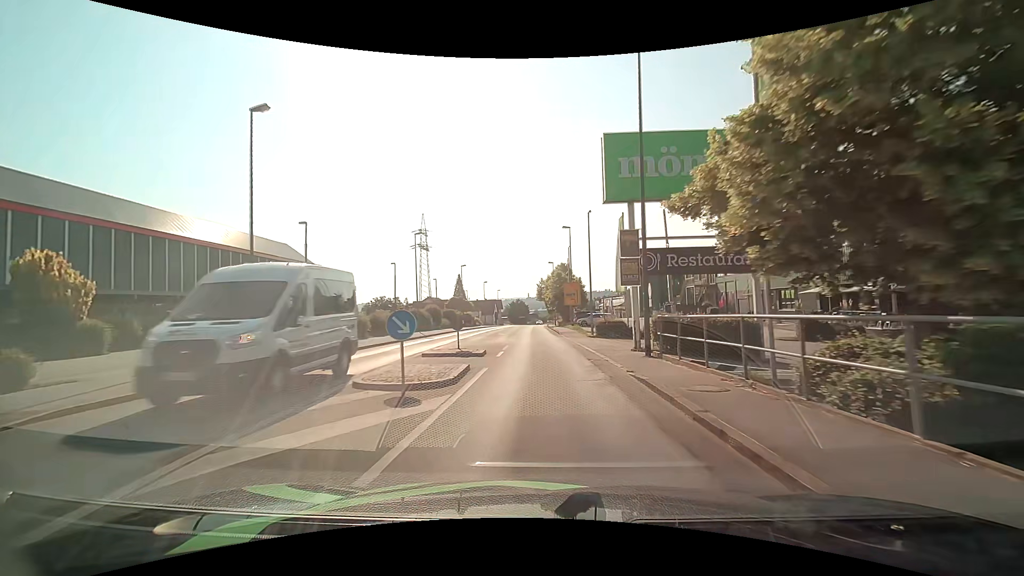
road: tertiary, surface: asphalt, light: Day
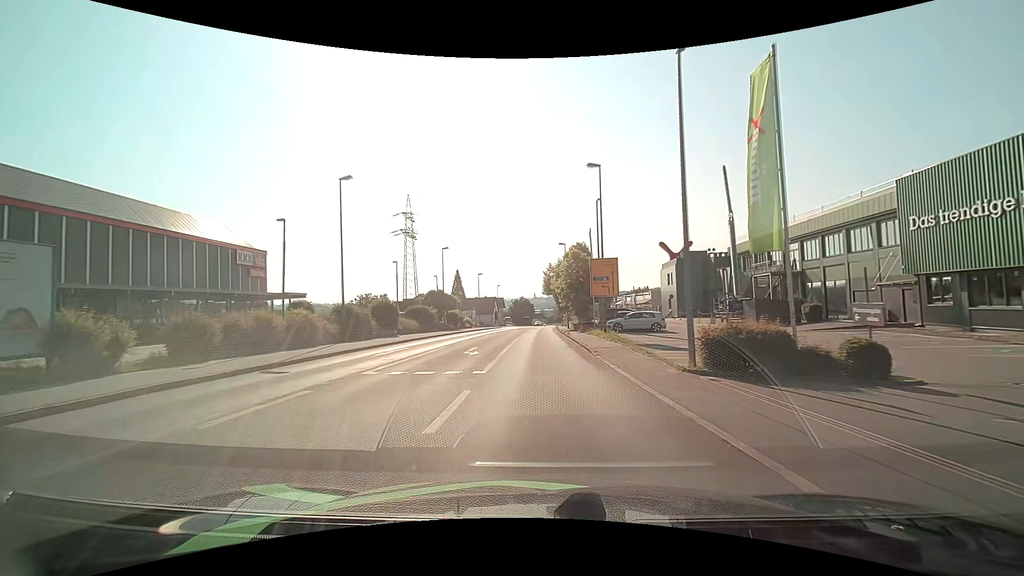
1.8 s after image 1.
(-0.1, +20.5) m; -1°
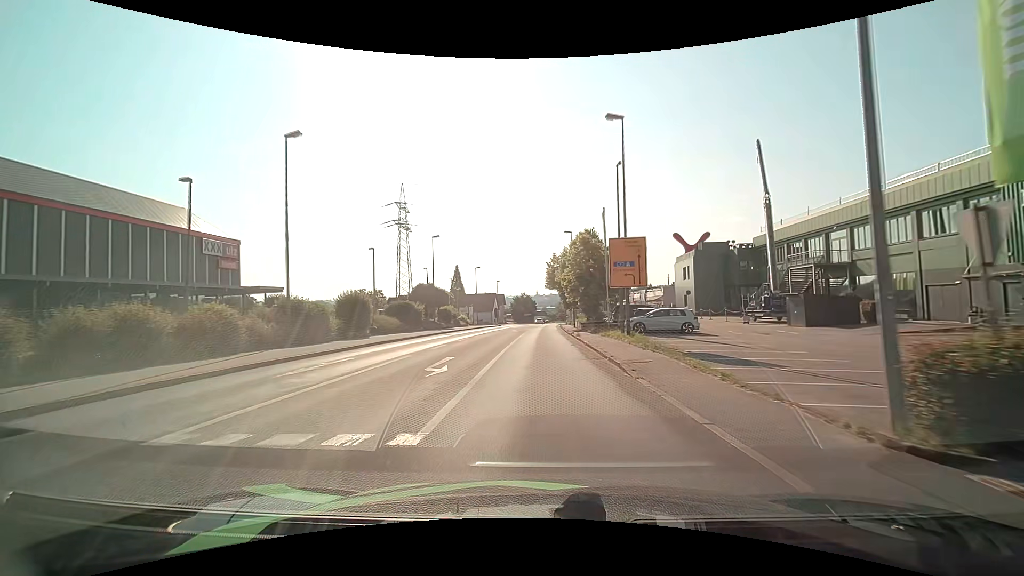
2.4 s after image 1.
(0.0, +6.9) m; 0°
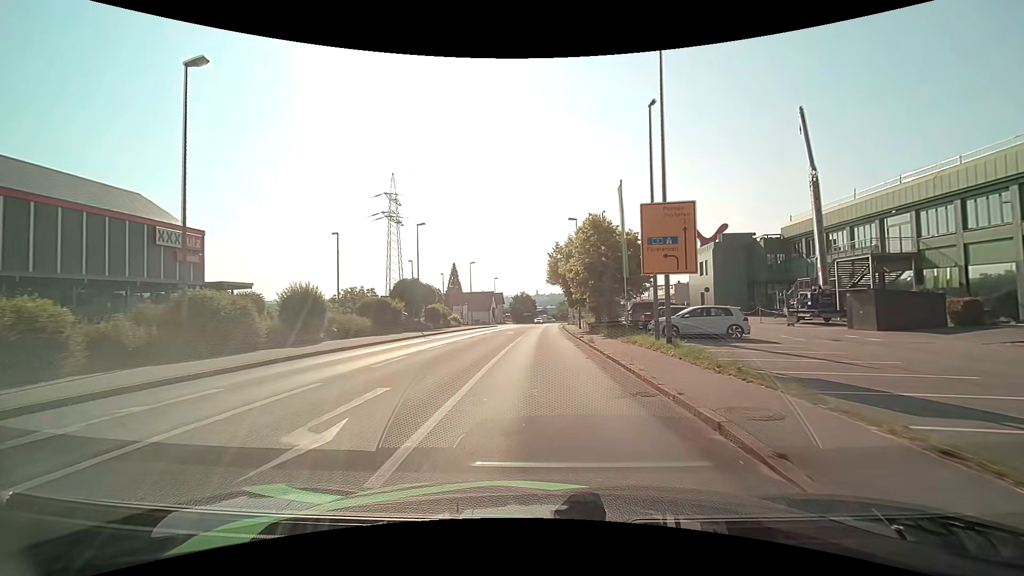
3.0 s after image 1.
(0.0, +6.8) m; 0°
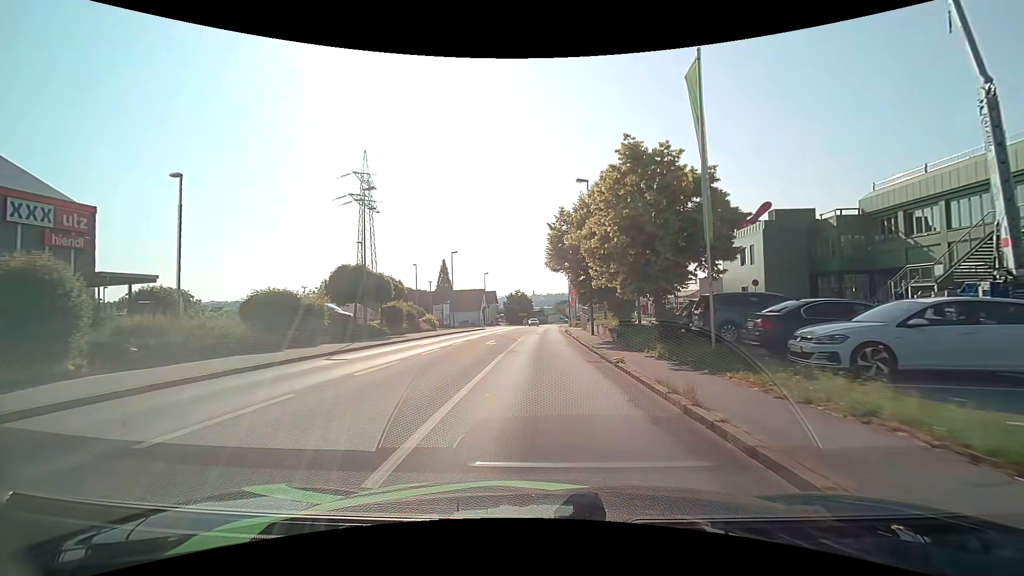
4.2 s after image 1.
(+0.1, +13.4) m; 0°
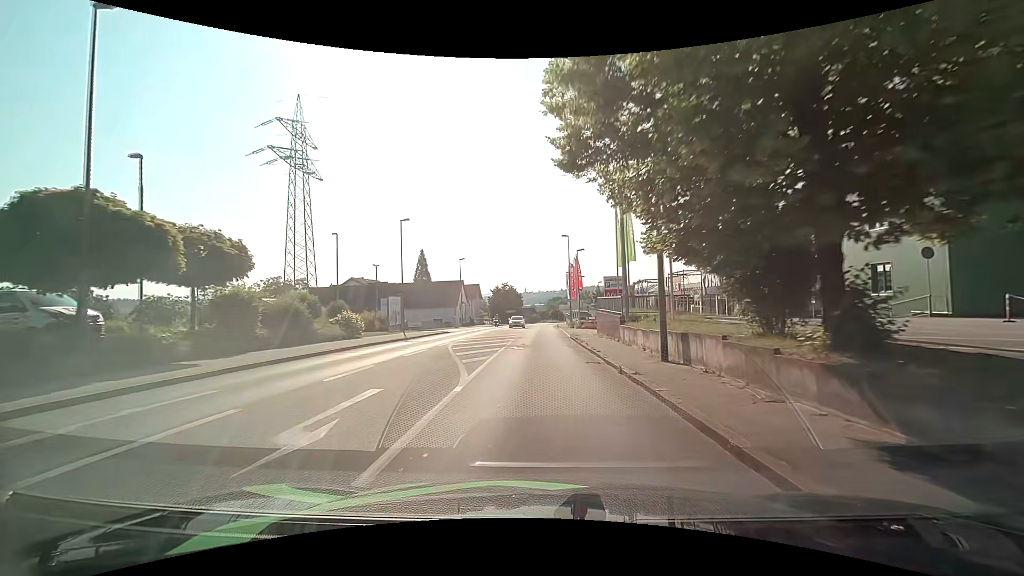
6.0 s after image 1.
(+0.2, +20.0) m; +2°
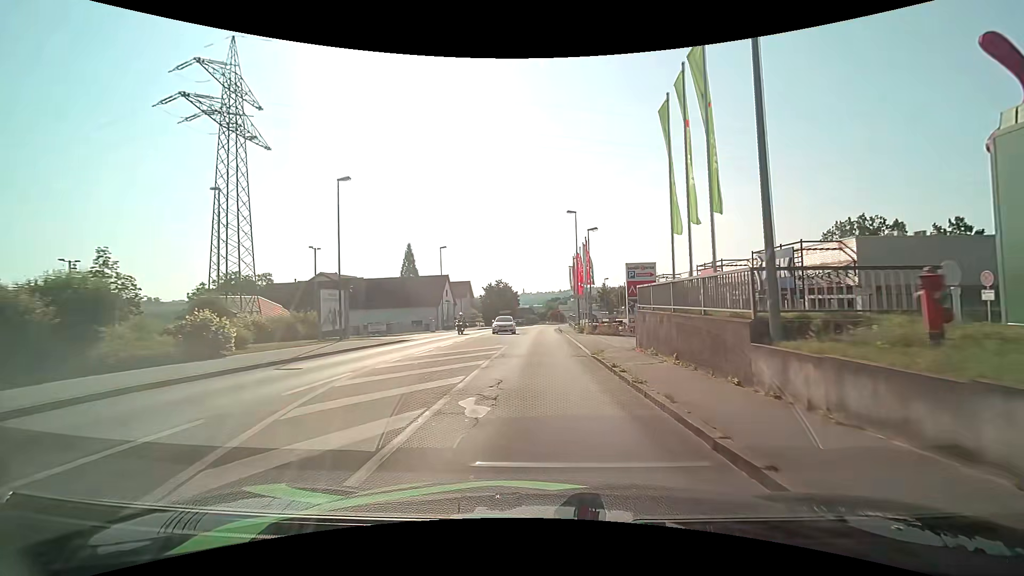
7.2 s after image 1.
(-0.2, +13.2) m; -1°
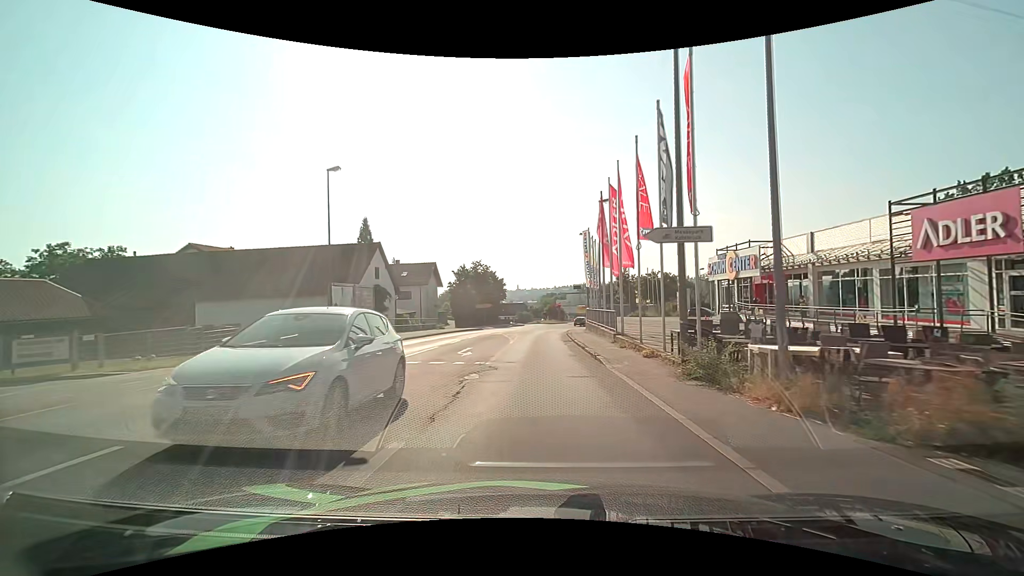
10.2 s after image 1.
(0.0, +30.7) m; 0°
